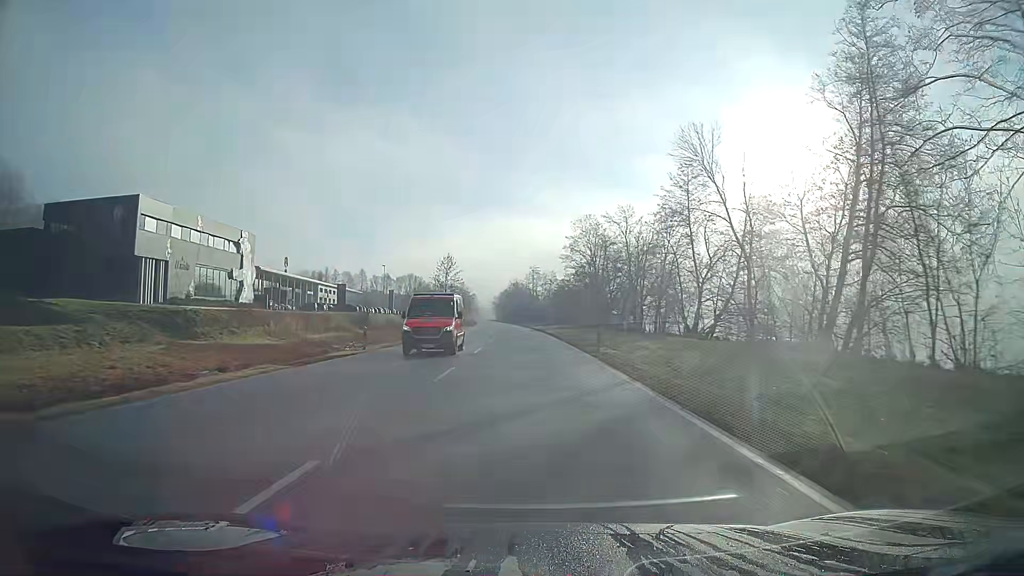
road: primary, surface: asphalt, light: Day
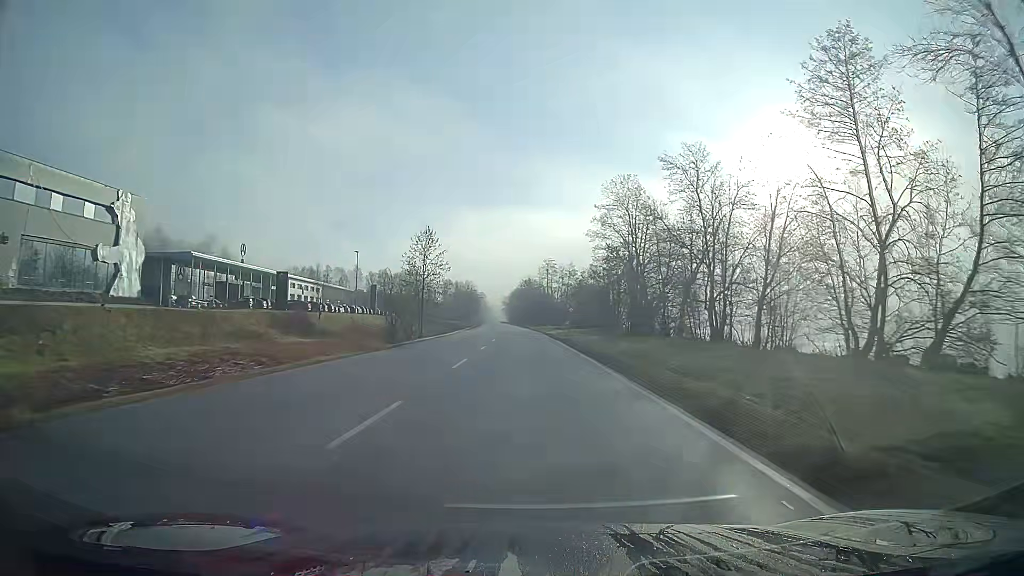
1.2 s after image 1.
(-0.3, +31.6) m; -1°
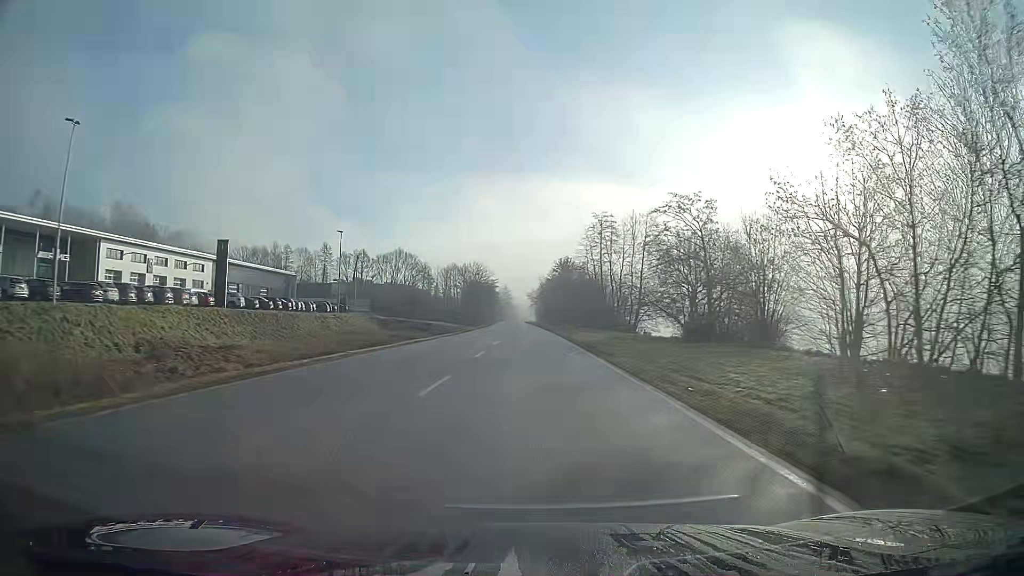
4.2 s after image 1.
(-1.8, +79.0) m; -2°
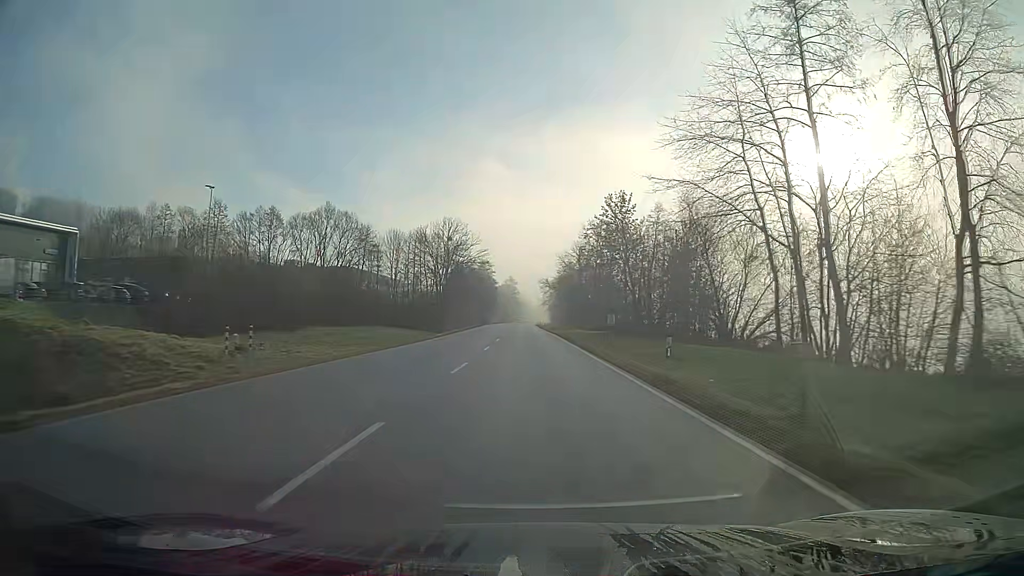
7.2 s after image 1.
(-0.8, +79.1) m; -1°
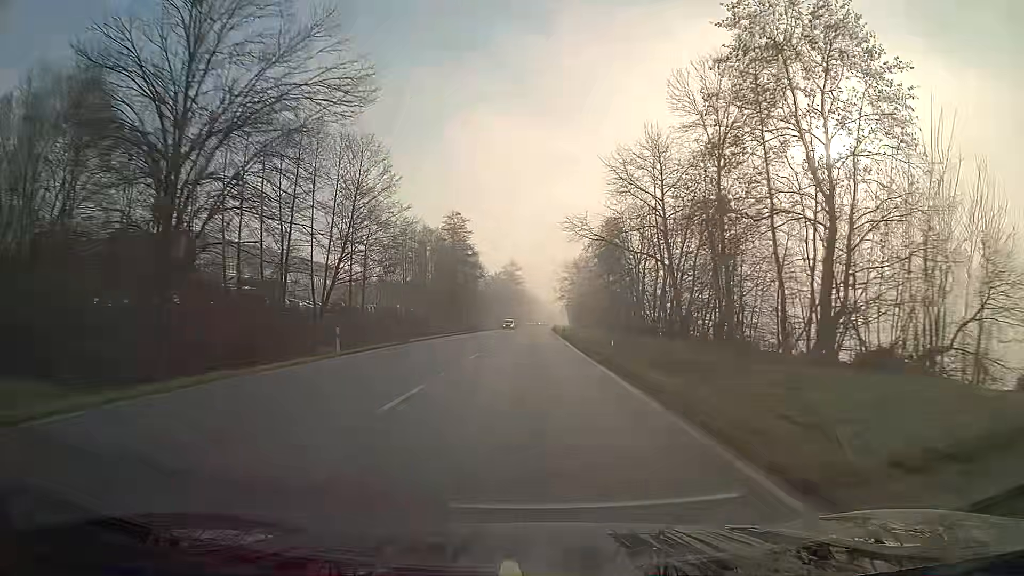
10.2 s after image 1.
(-0.5, +79.1) m; -1°
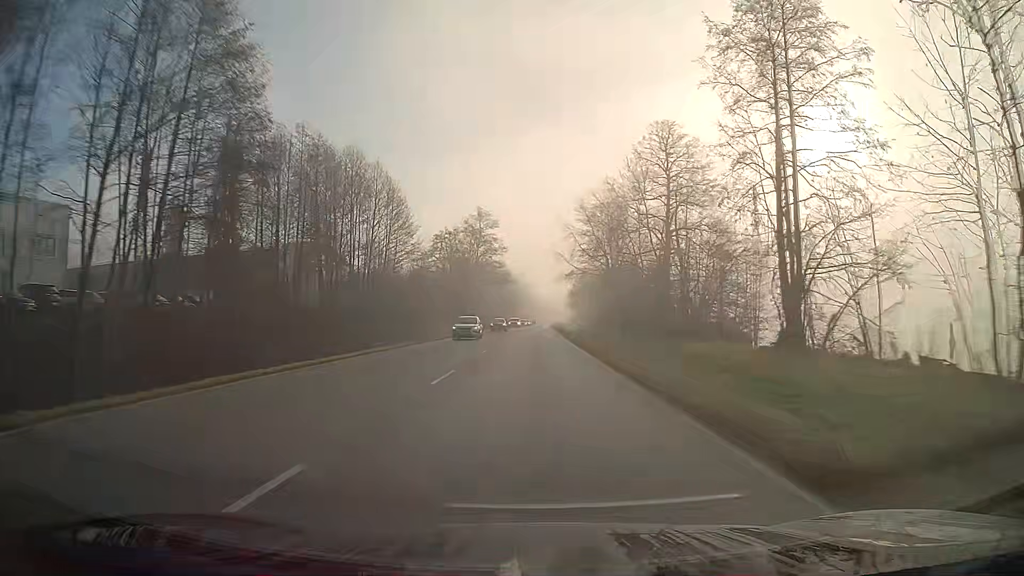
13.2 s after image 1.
(+0.3, +79.0) m; +1°
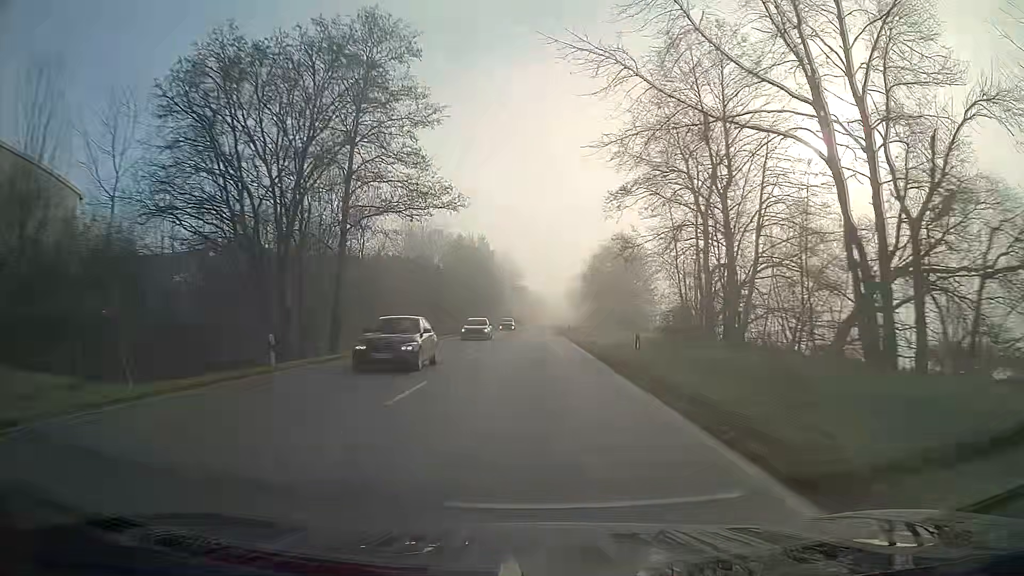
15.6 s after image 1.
(+0.5, +63.3) m; +1°
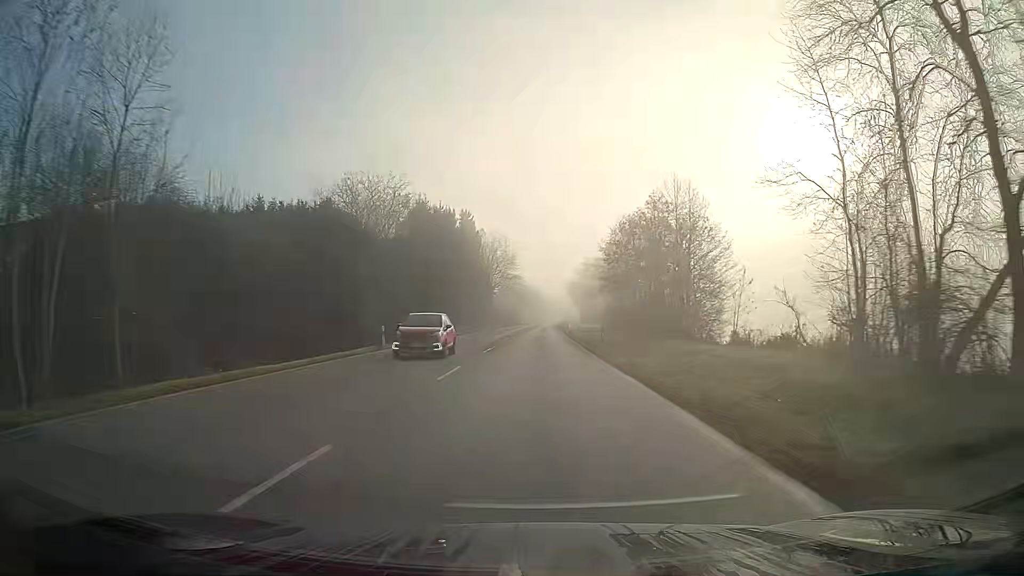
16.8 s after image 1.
(0.0, +31.7) m; 0°
(0, +10) (0, +20) (0, +30) (0, +40) (0, +50) (+1, +60) (+1, +70) (+1, +80) (+1, +90) (+2, +100) m
